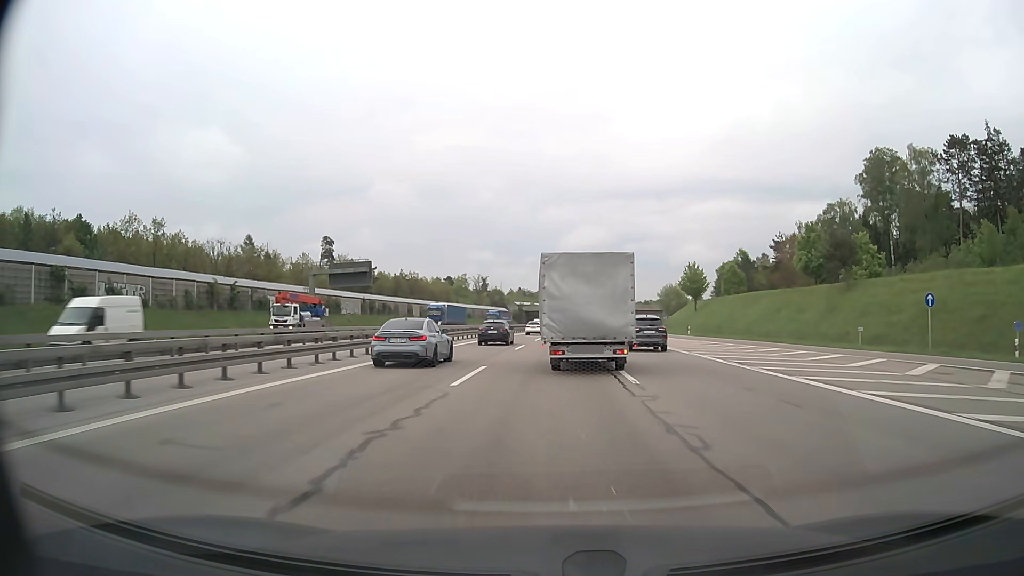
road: motorway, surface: asphalt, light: Day
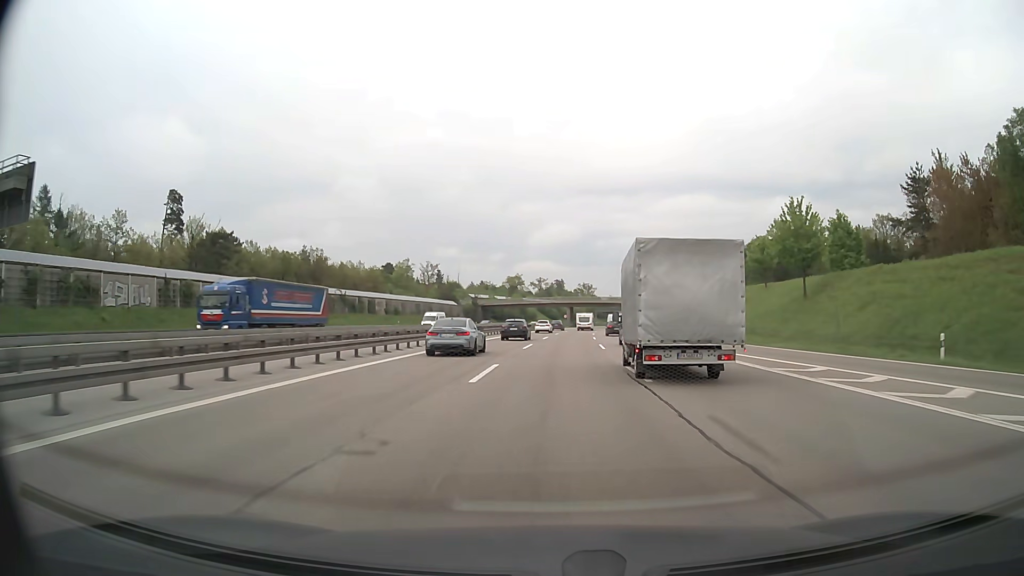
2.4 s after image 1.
(+1.0, +54.5) m; +3°
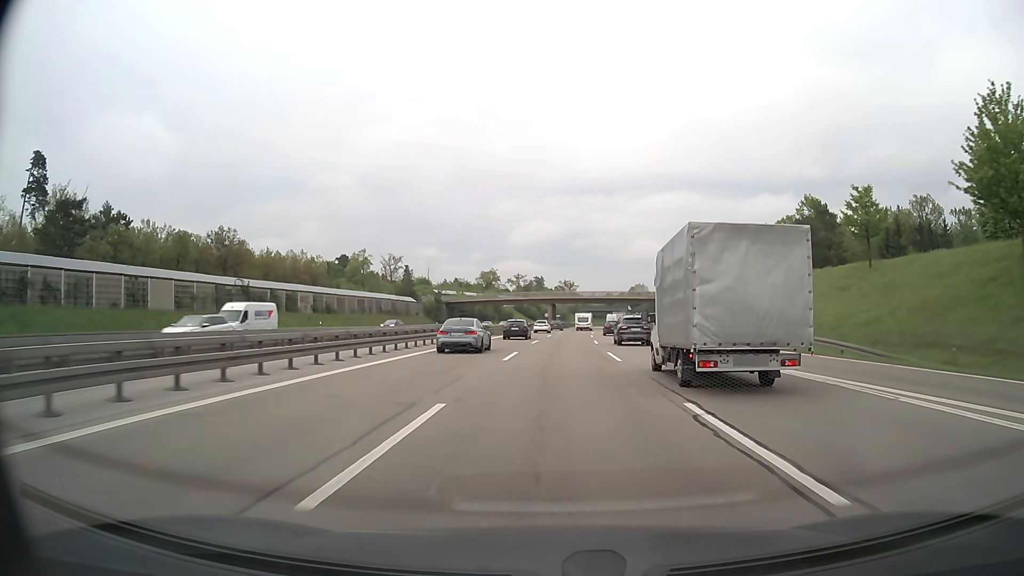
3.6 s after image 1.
(+0.5, +28.2) m; +2°
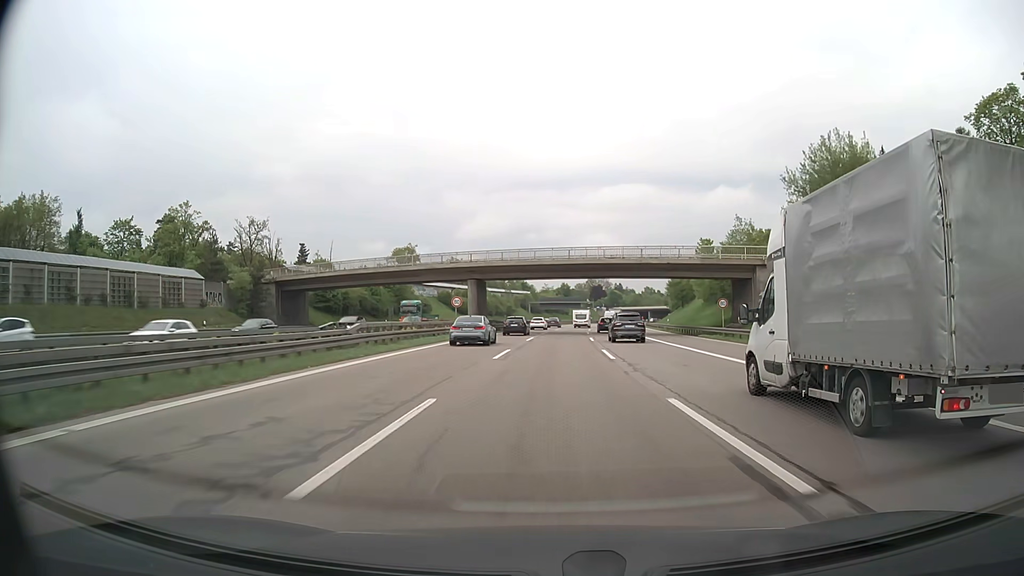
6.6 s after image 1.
(+2.5, +72.1) m; +4°
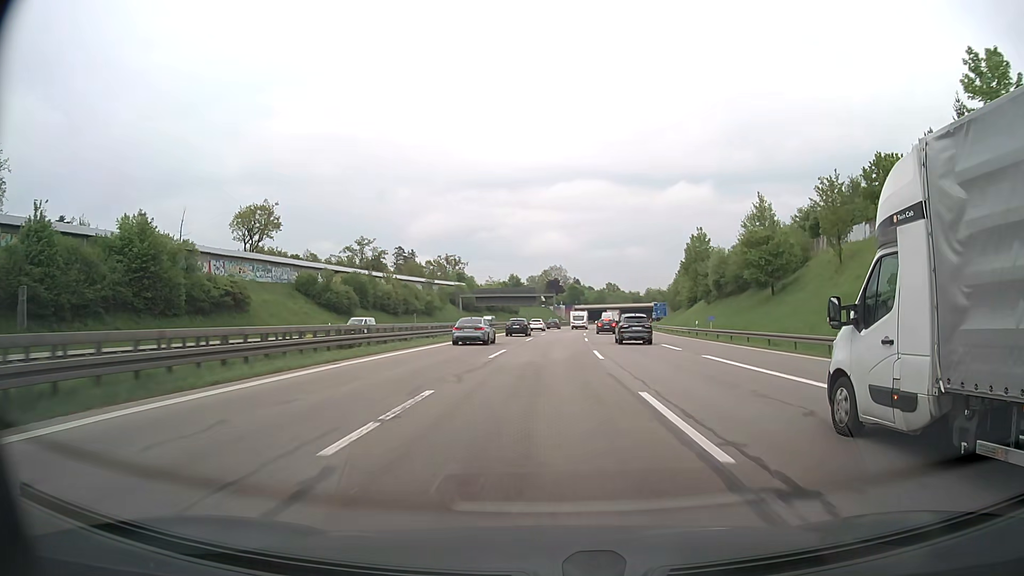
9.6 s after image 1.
(+2.5, +70.4) m; +4°
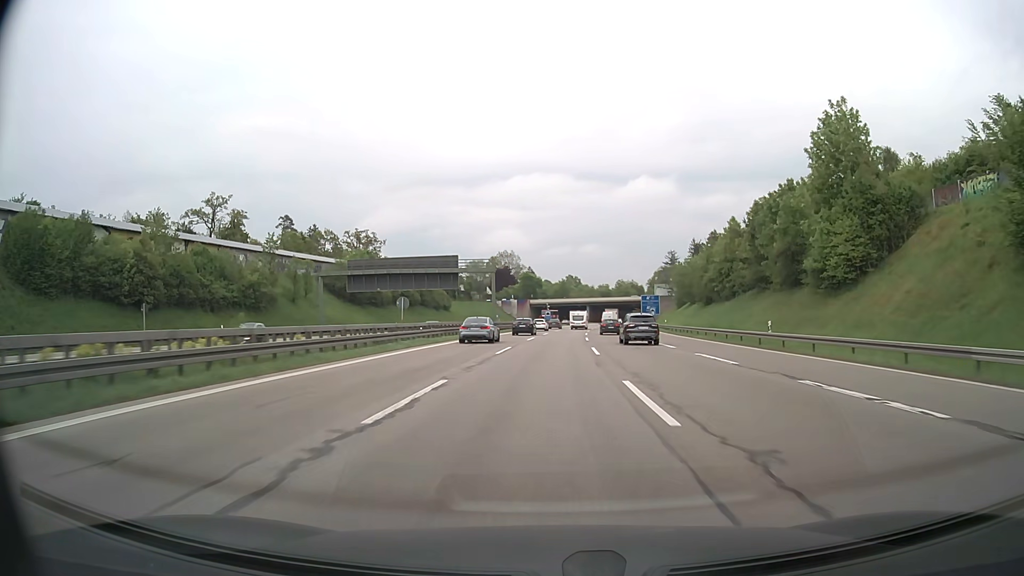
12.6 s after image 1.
(+2.8, +70.9) m; +4°
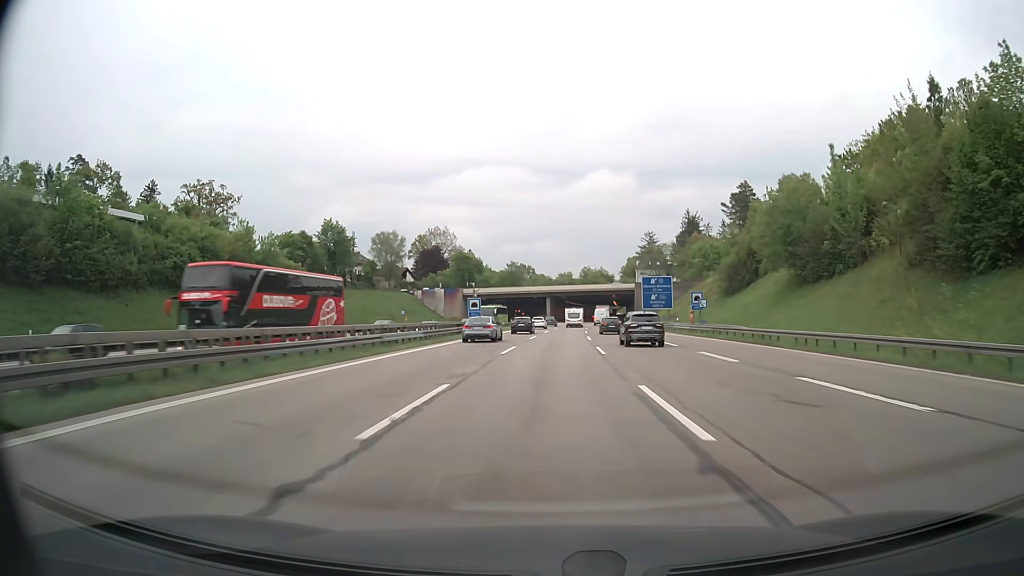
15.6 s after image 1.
(+2.2, +71.5) m; +4°
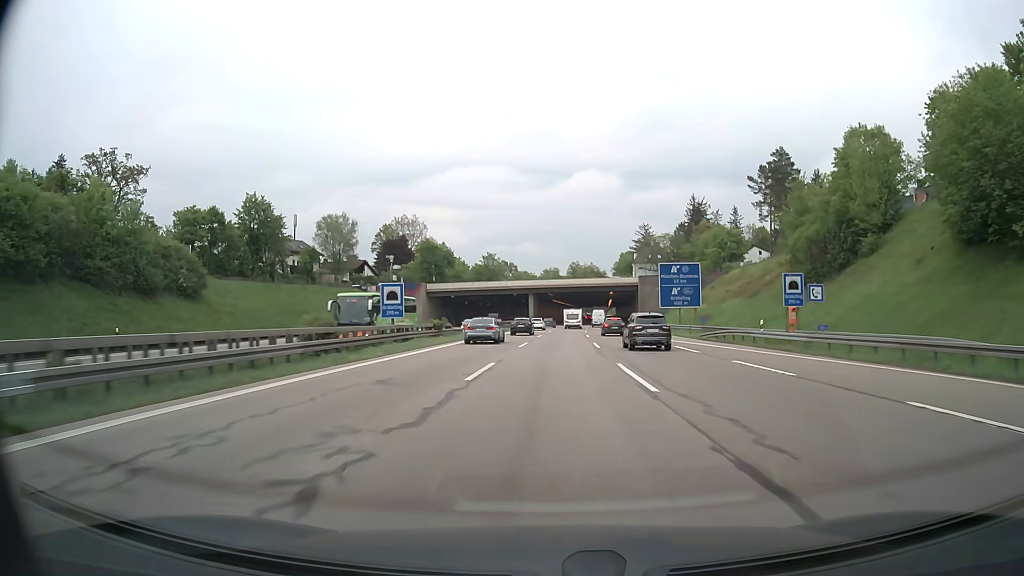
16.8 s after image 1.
(+0.4, +28.8) m; +1°
(0, +10) (0, +20) (0, +30) (+1, +40) (+1, +50) (+2, +60) (+2, +70) (+3, +80) (+4, +90) (+4, +100) m
